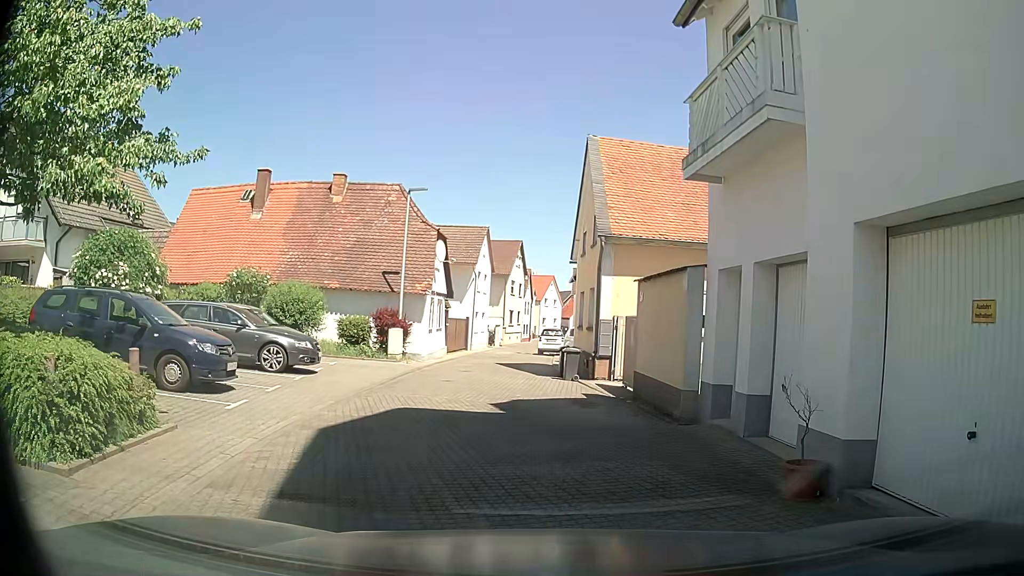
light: Day
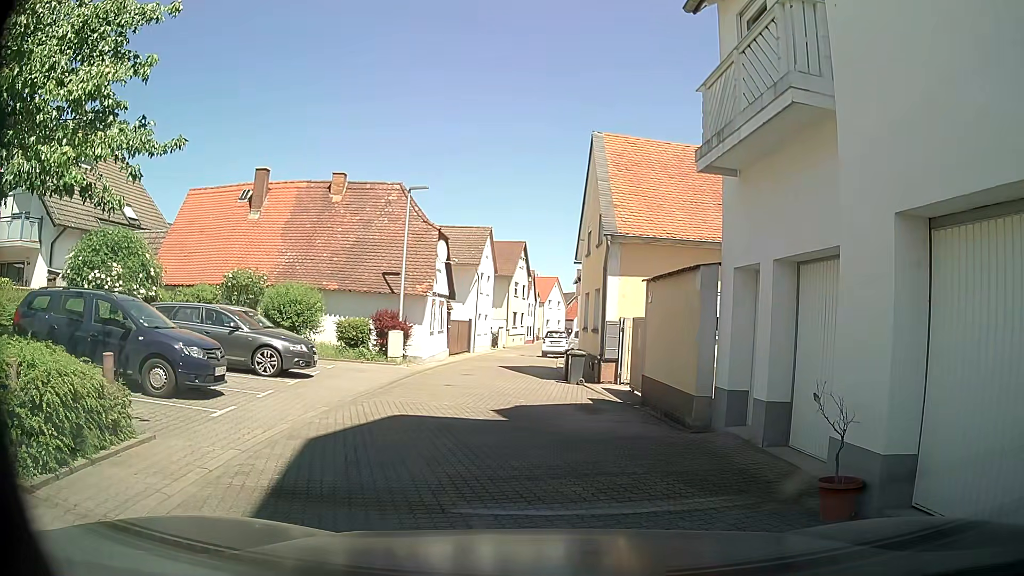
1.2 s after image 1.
(0.0, +0.5) m; 0°
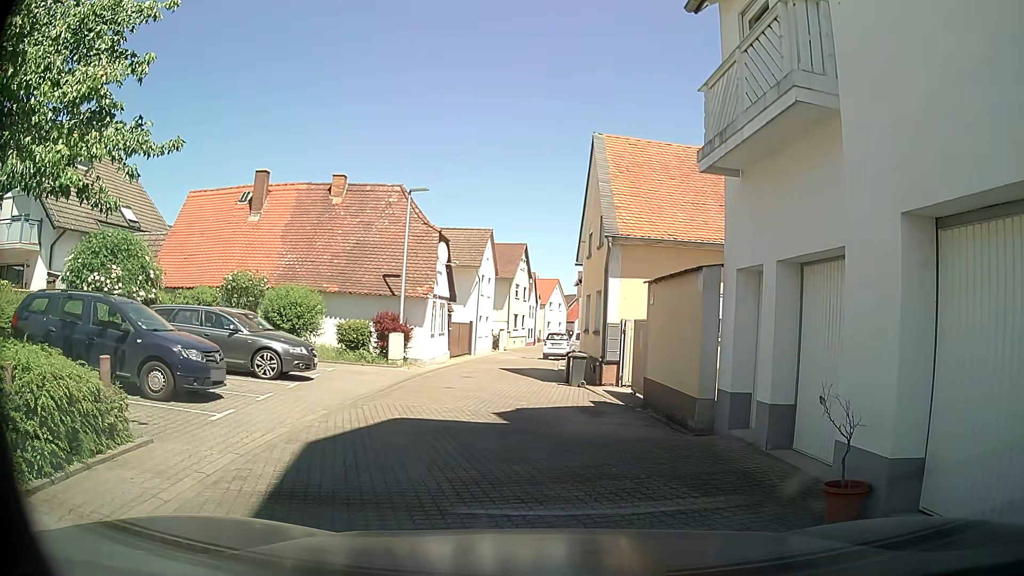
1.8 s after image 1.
(0.0, +0.1) m; 0°
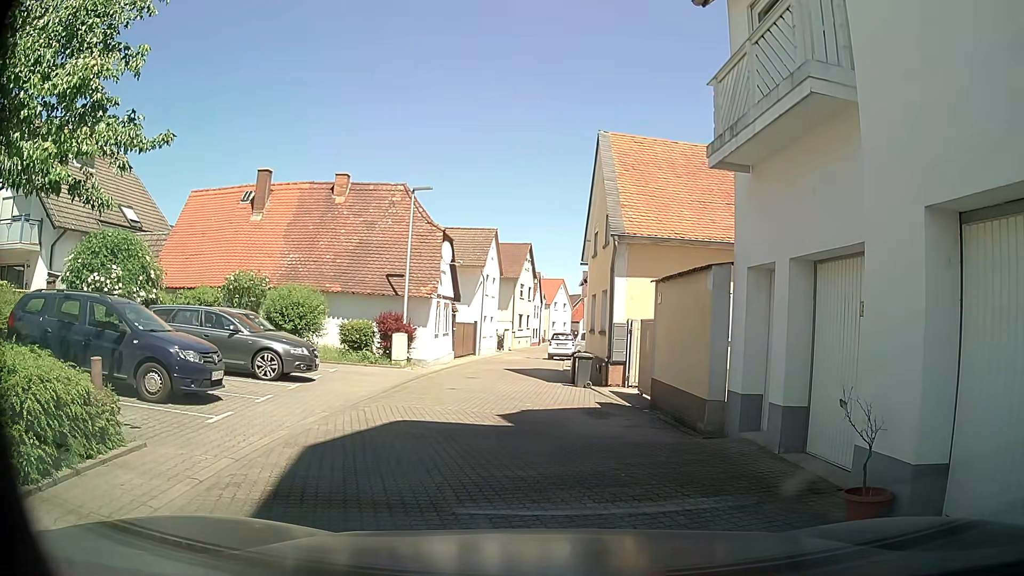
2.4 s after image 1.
(0.0, +0.3) m; 0°
